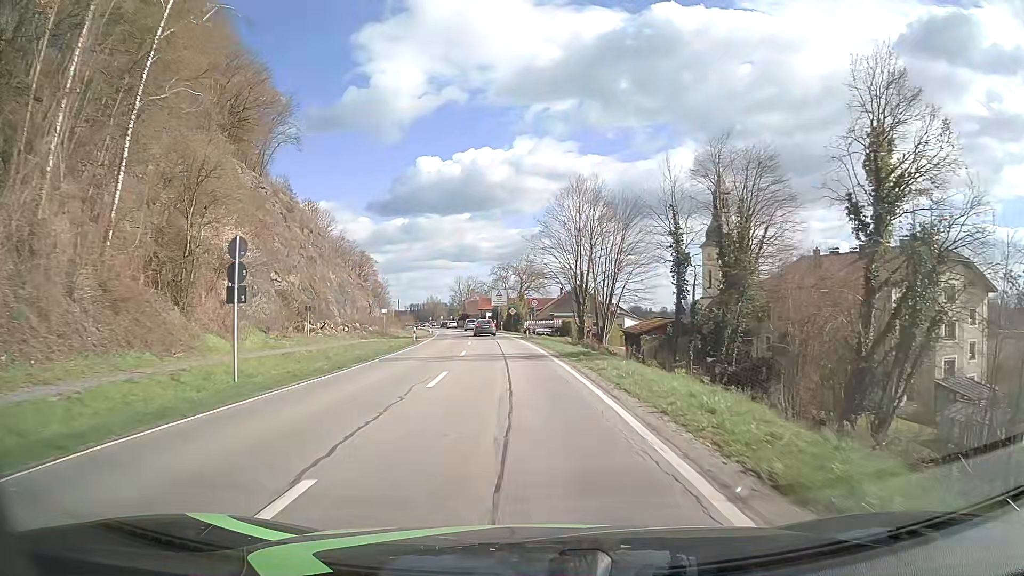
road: secondary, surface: asphalt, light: Day
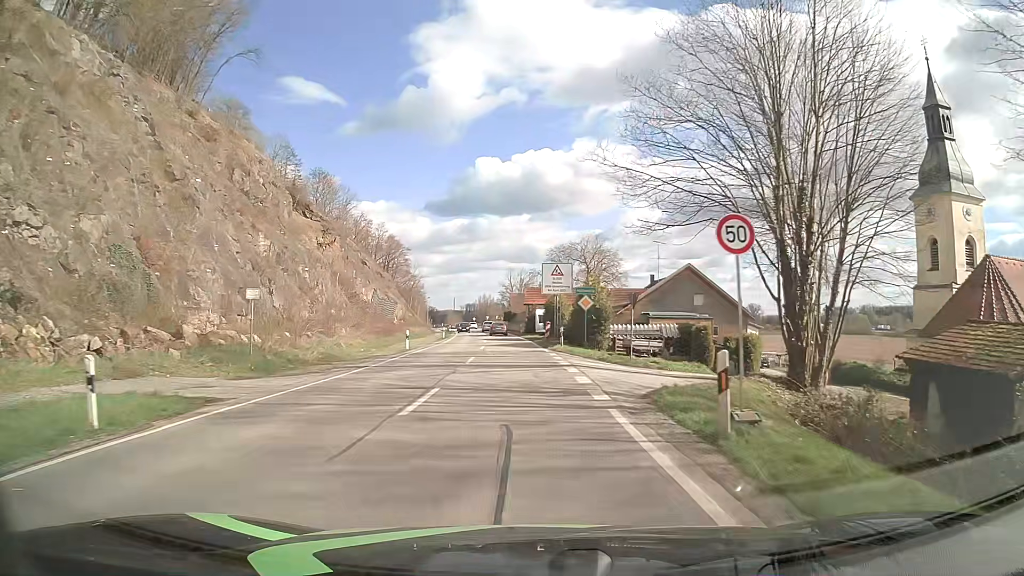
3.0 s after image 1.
(-2.2, +39.9) m; -6°
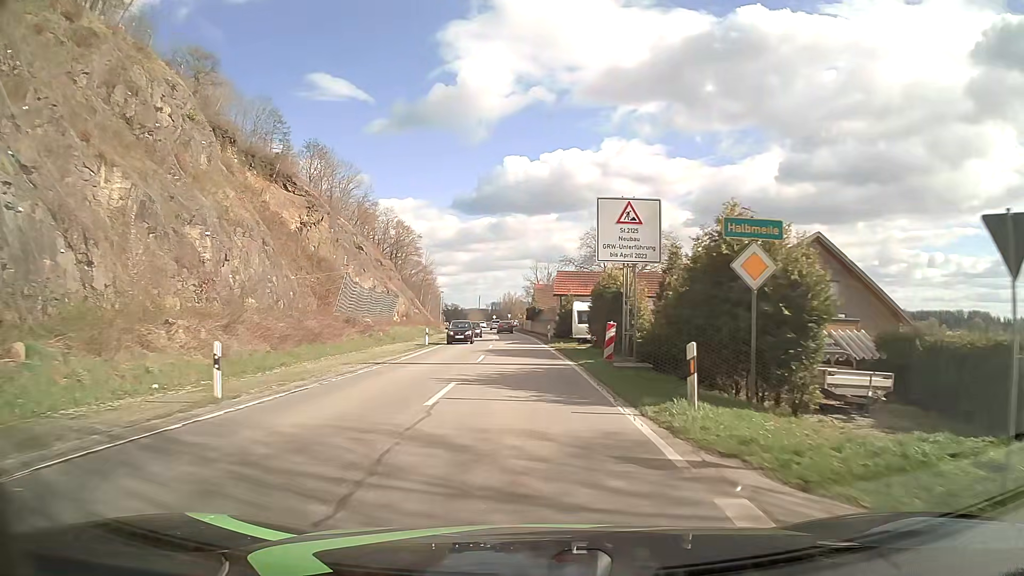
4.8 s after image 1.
(-0.4, +23.3) m; -2°
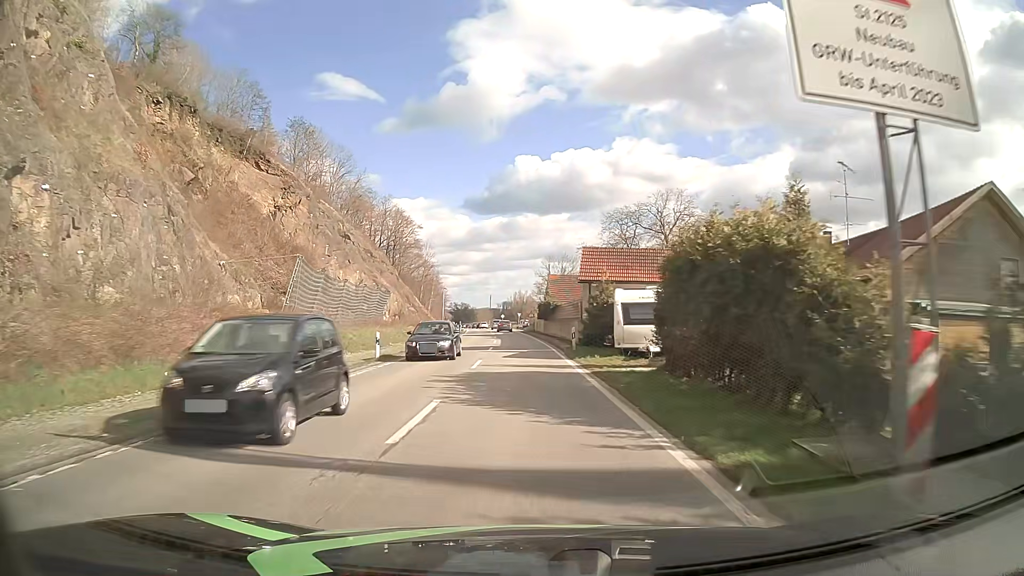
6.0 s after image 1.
(-0.2, +15.4) m; -2°
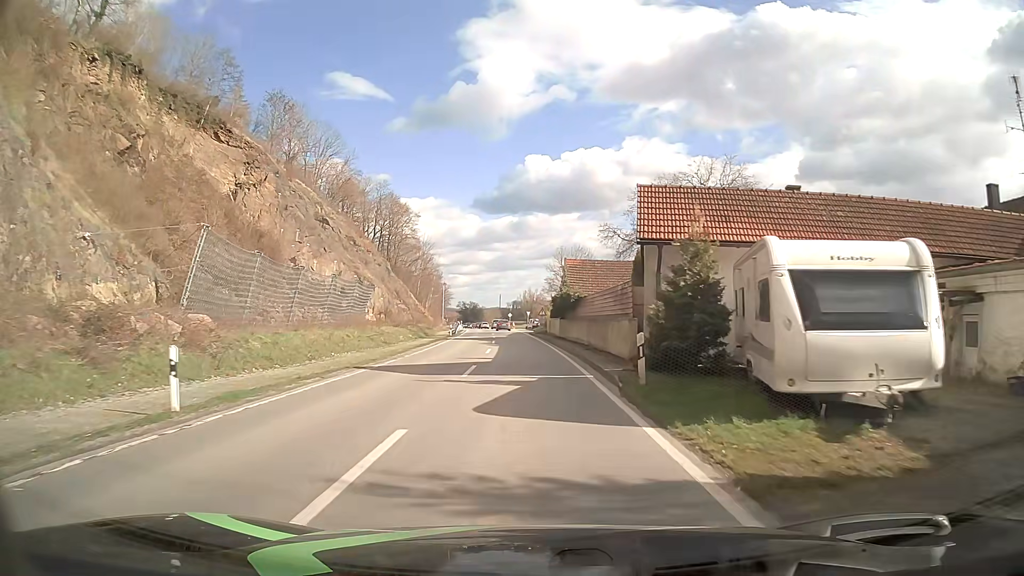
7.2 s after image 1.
(0.0, +15.4) m; 0°
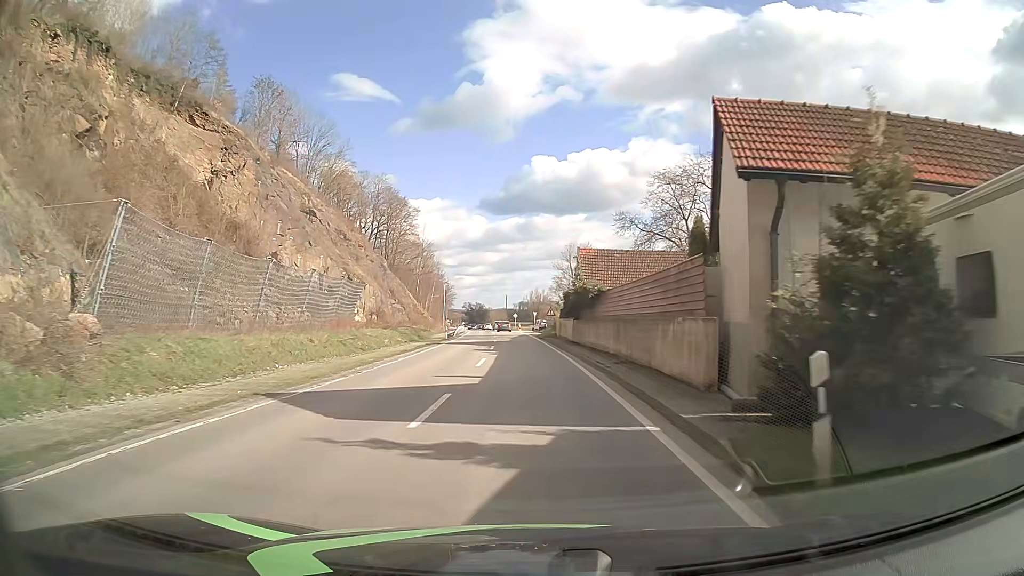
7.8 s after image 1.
(-0.1, +7.7) m; 0°
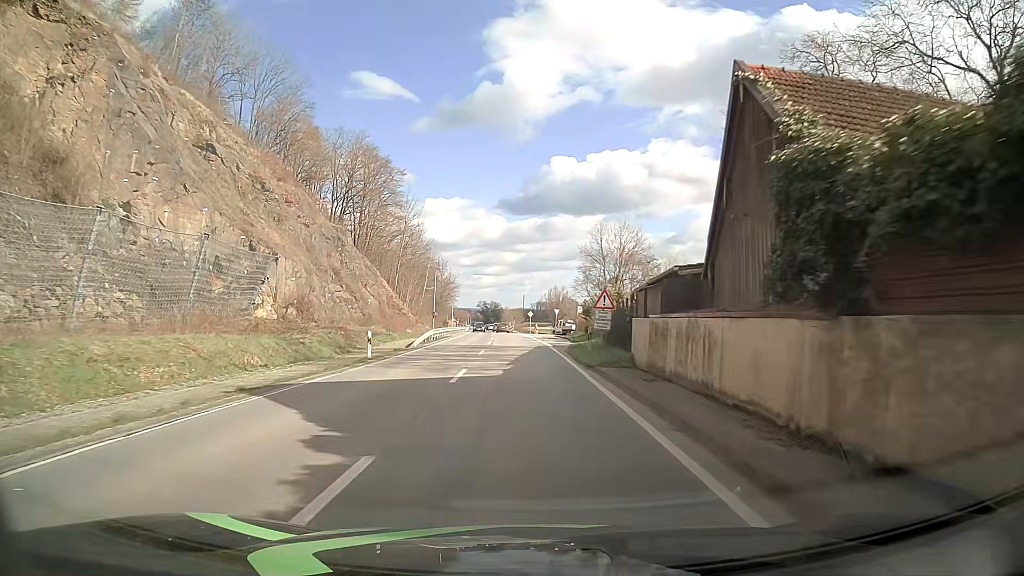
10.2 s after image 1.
(-0.7, +30.5) m; -2°
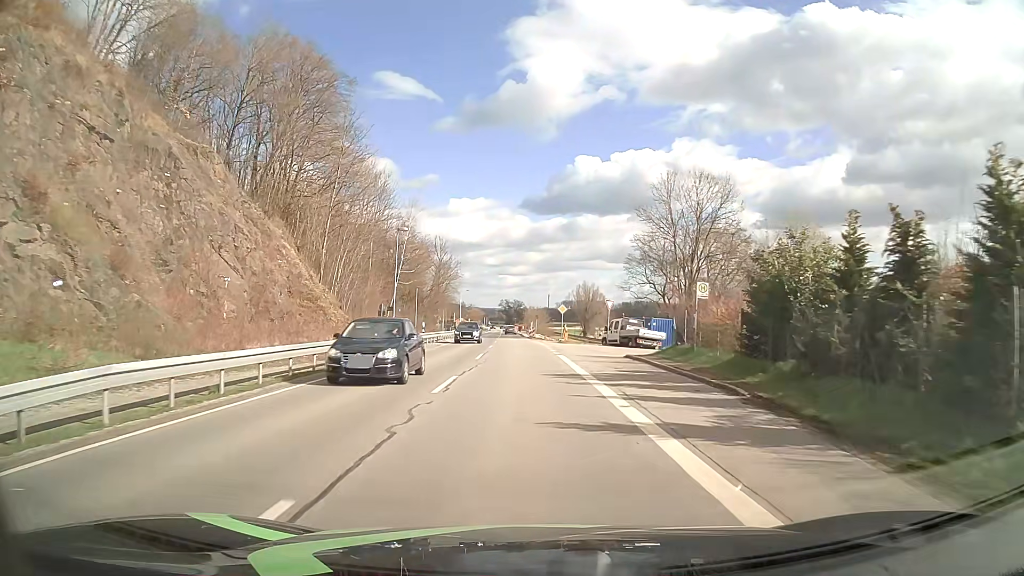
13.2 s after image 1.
(-0.6, +38.0) m; -2°
(0, +10) (0, +20) (0, +30) (-1, +40) (-1, +50) (-1, +60) (-2, +70) (-2, +80) (-3, +90) (-3, +100) m
